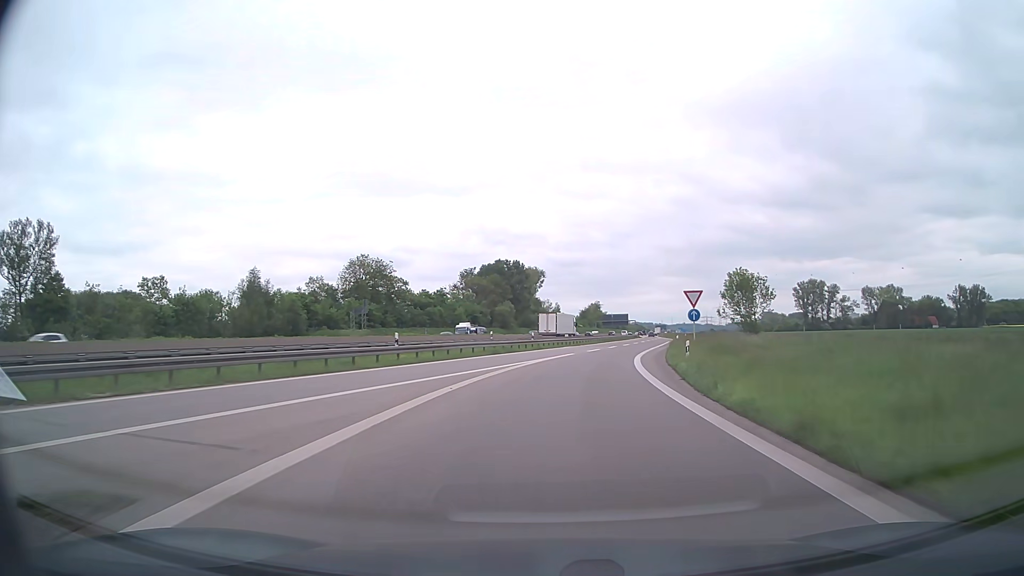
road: motorway_link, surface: asphalt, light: Day
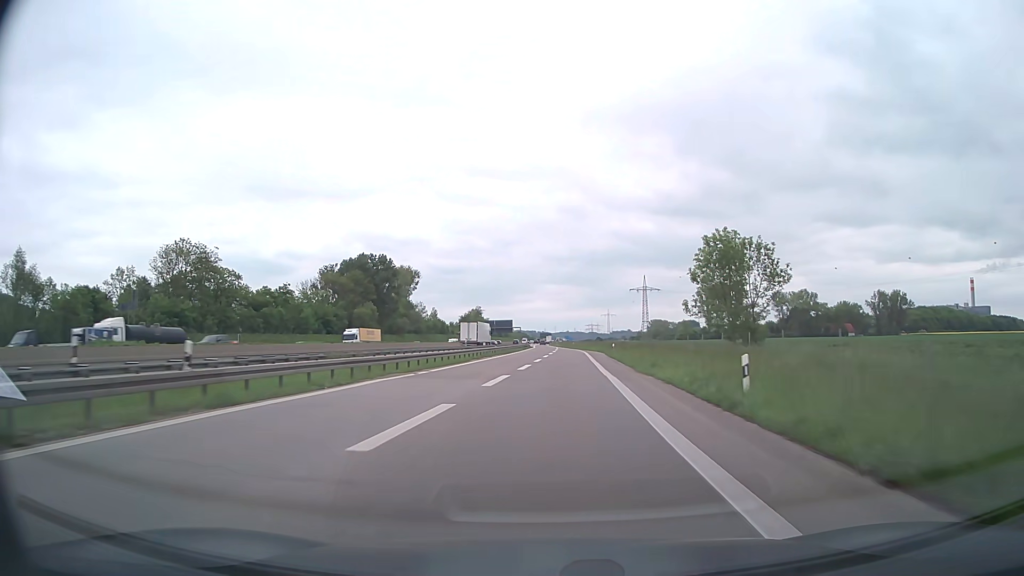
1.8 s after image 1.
(+3.9, +39.0) m; +10°
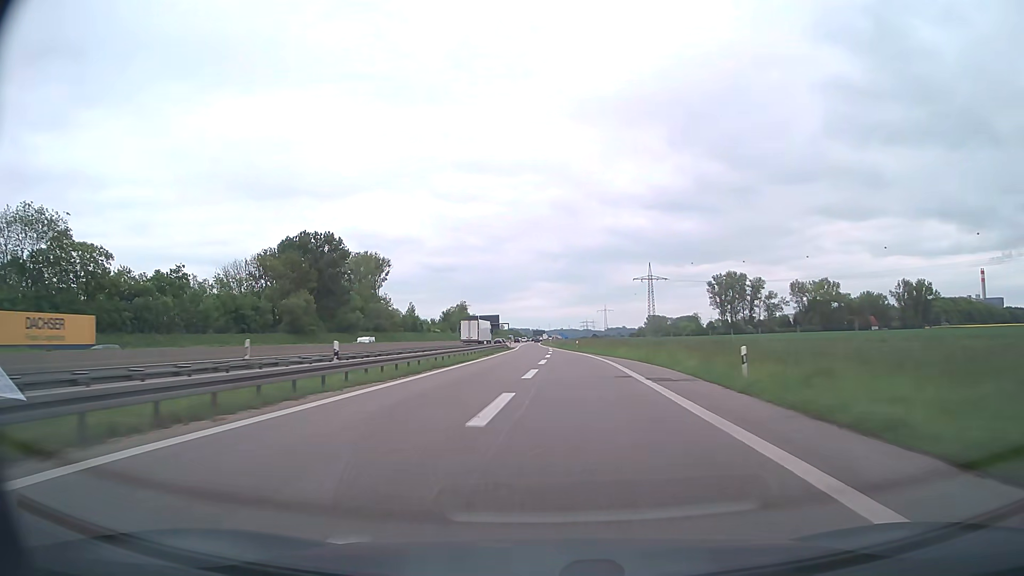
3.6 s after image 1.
(+1.3, +45.9) m; +1°
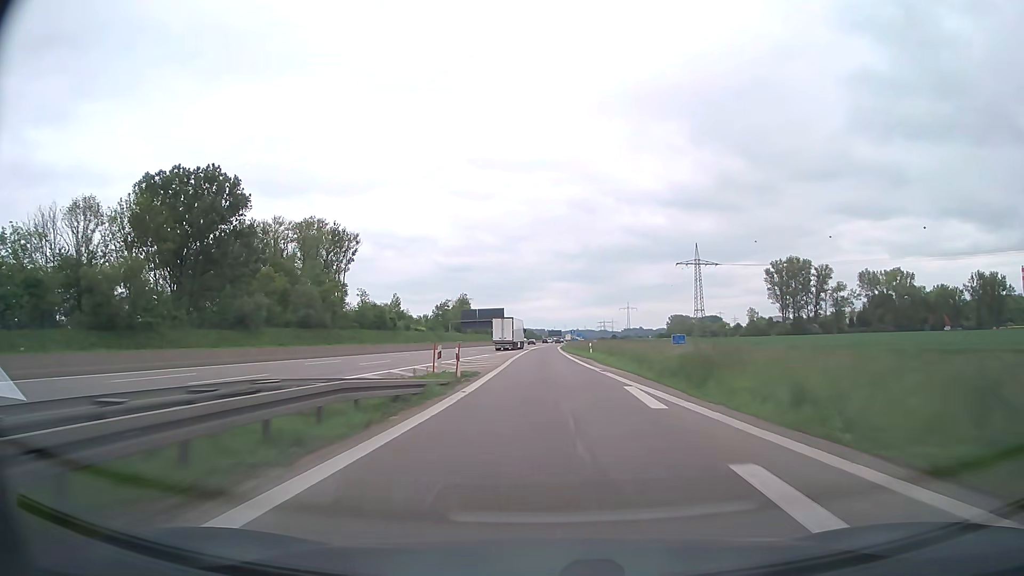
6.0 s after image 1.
(-1.3, +70.3) m; -1°
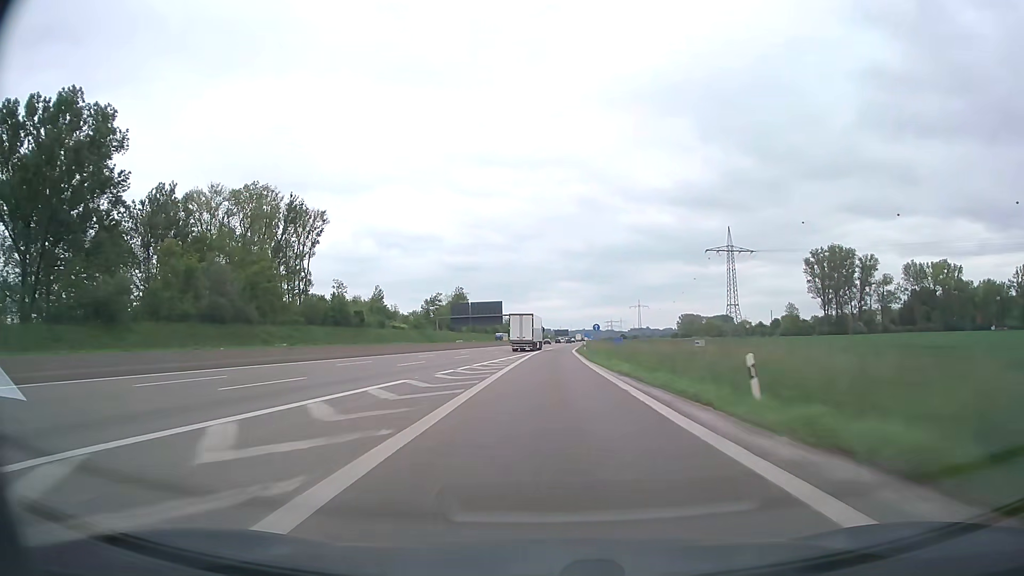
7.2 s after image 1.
(-0.2, +38.6) m; 0°
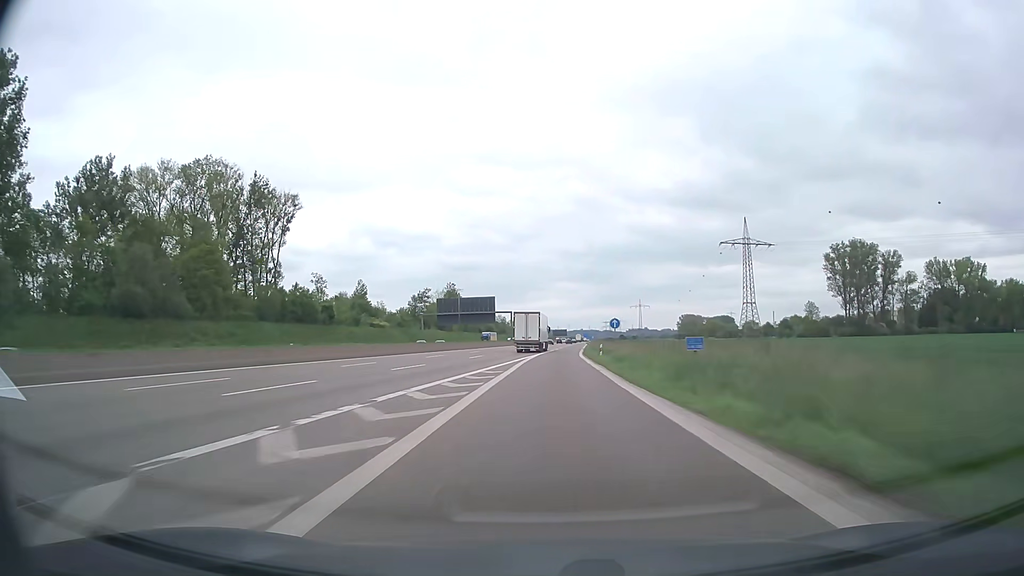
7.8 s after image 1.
(0.0, +20.0) m; 0°
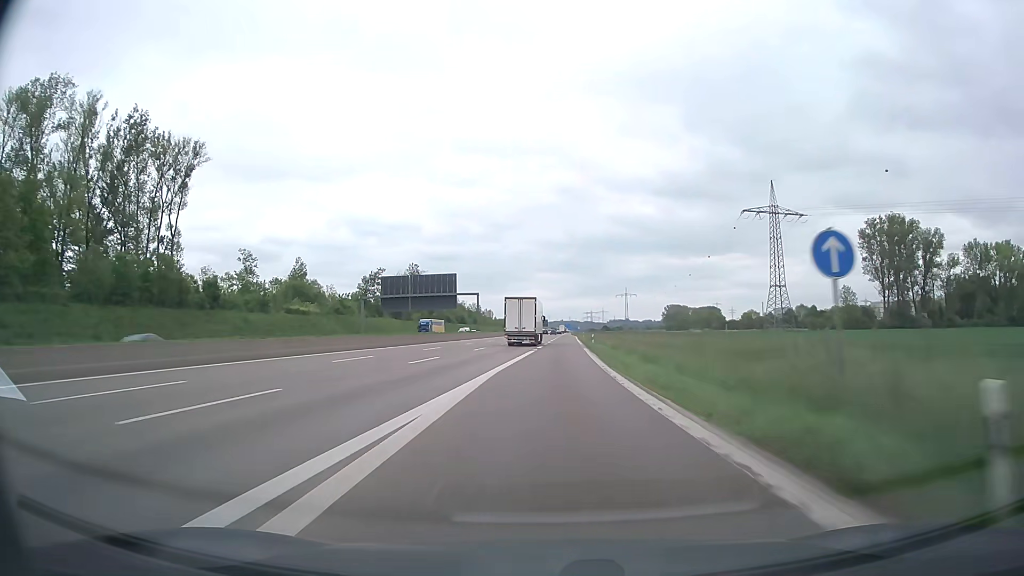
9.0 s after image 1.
(+0.5, +39.7) m; +2°
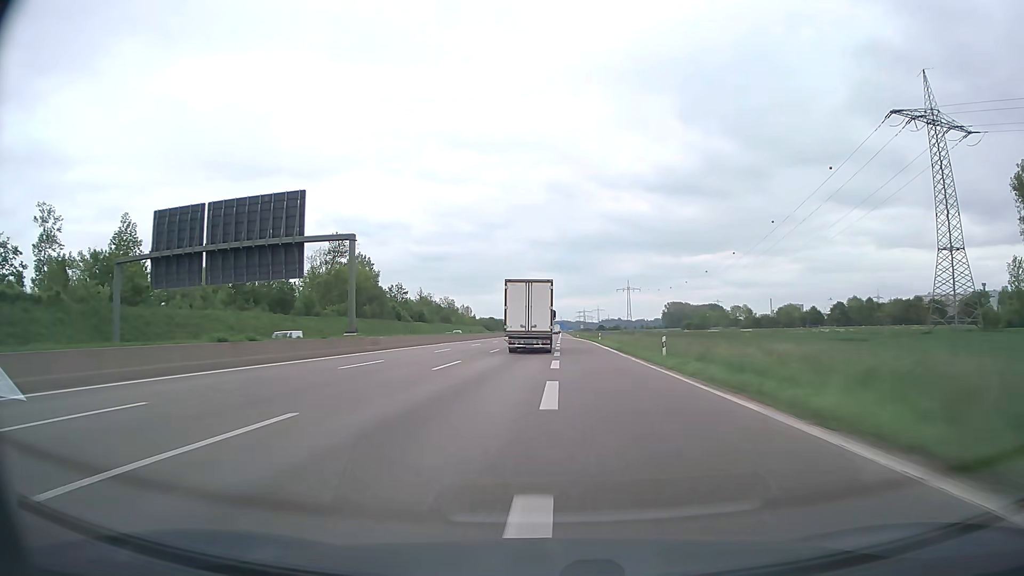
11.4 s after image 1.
(+0.9, +76.3) m; +1°
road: motorway
(0, +10) (0, +20) (0, +30) (0, +40) (0, +50) (0, +60) (0, +70) (0, +80) (0, +90) (0, +100) m
